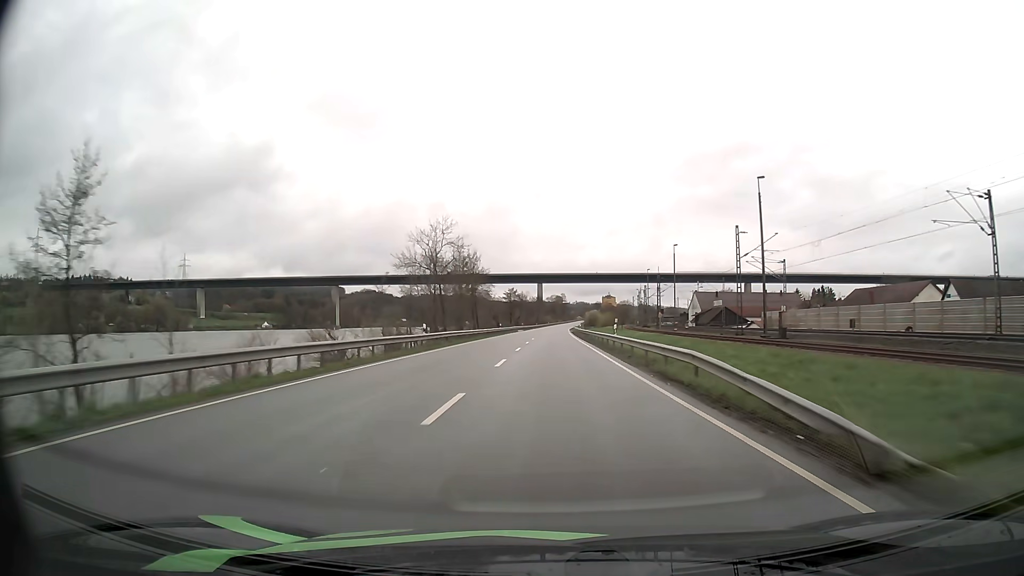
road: primary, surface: asphalt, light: Day
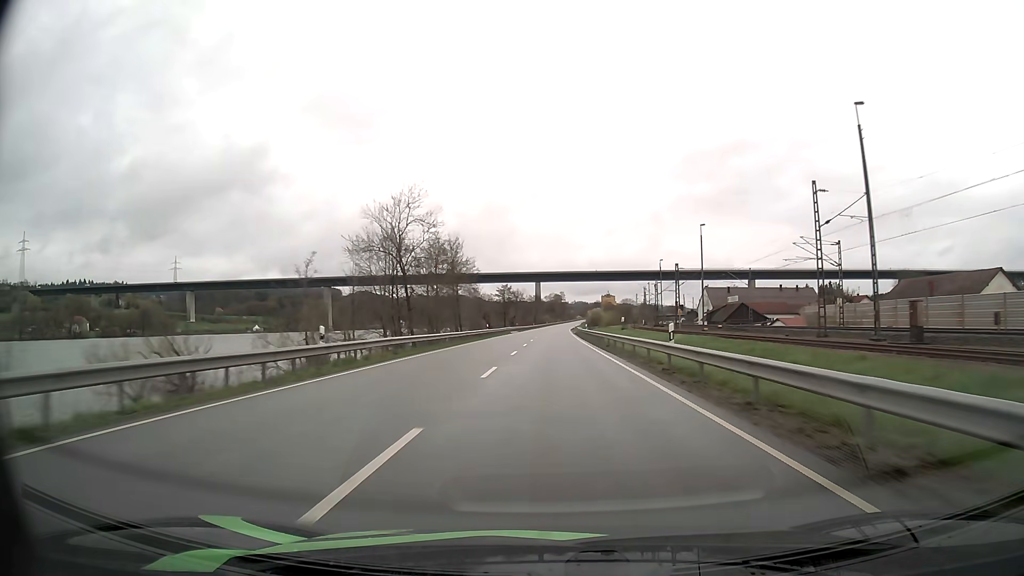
(0.0, +16.5) m; 0°
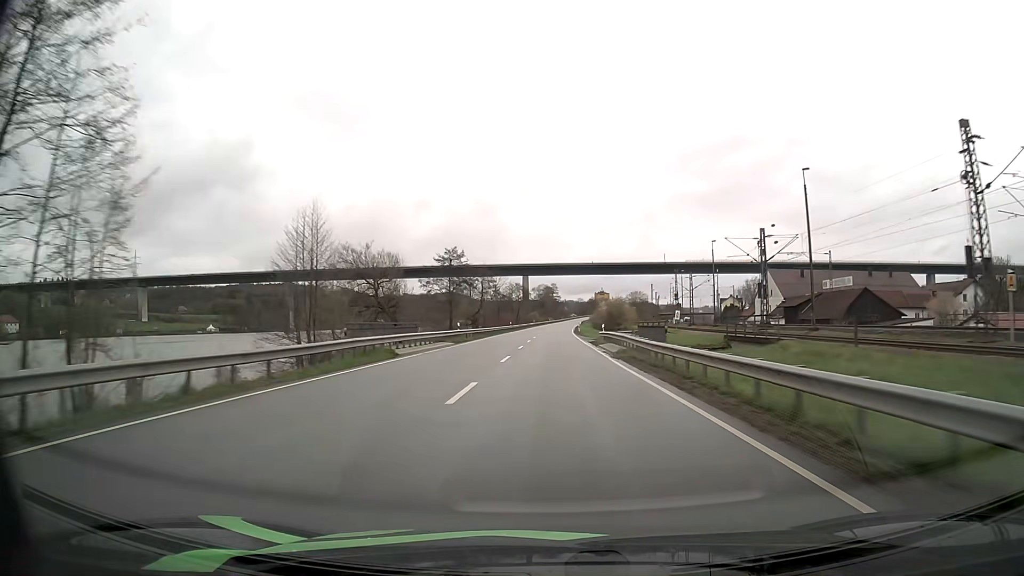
(+0.3, +65.8) m; +1°
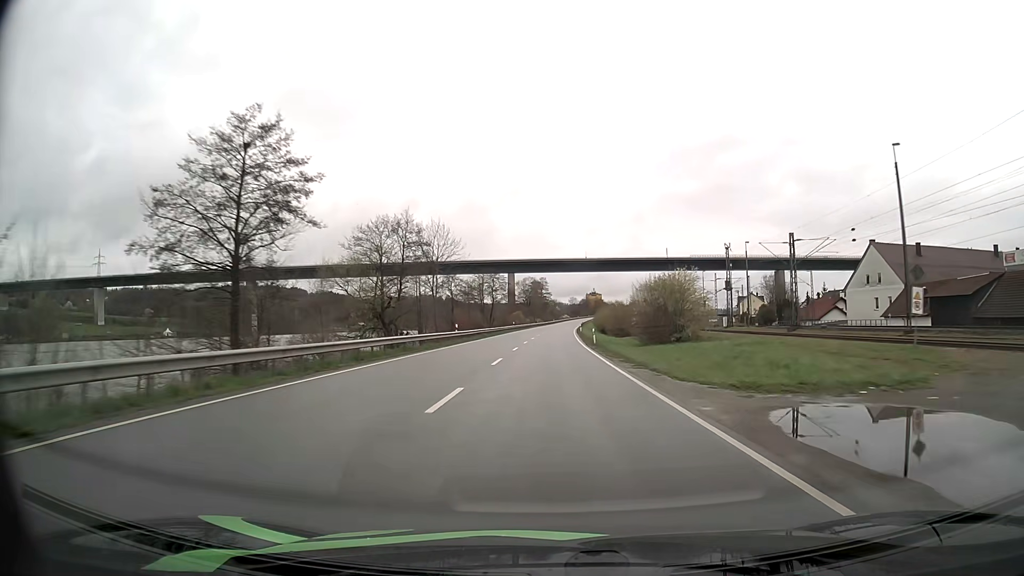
(+0.3, +49.4) m; +1°
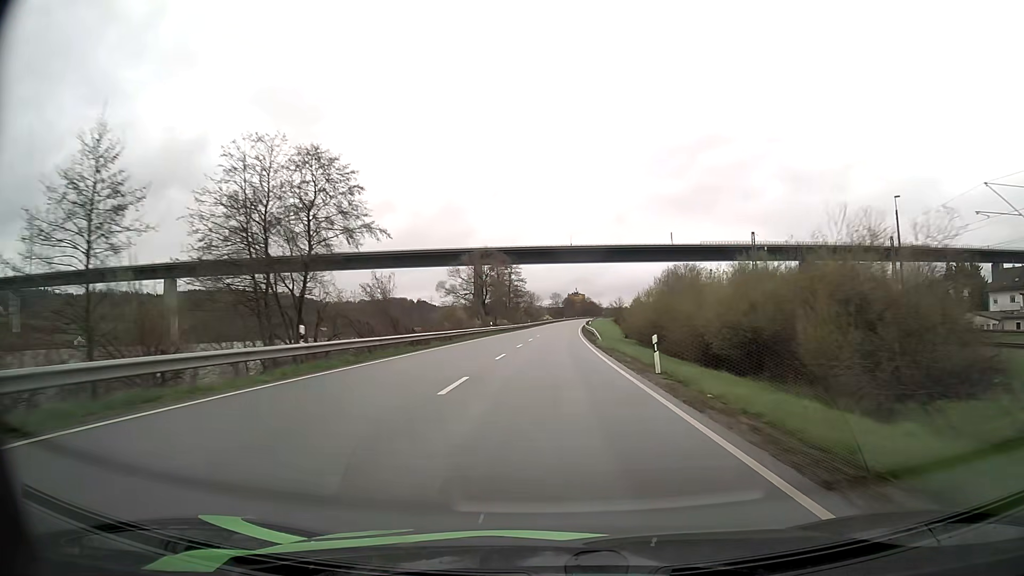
(+1.4, +82.2) m; +2°
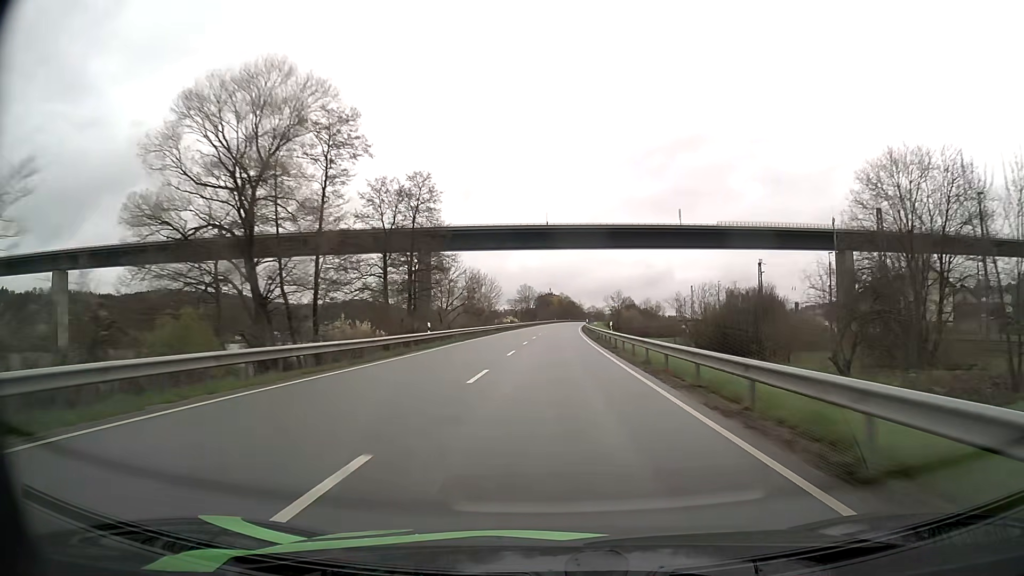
(+1.6, +82.1) m; +2°
